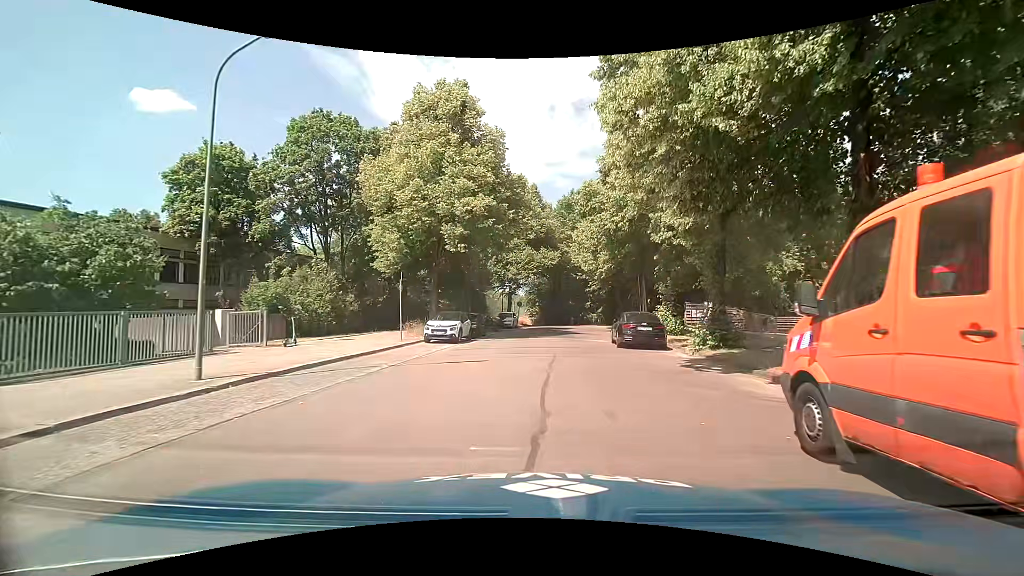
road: residential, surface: asphalt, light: Day
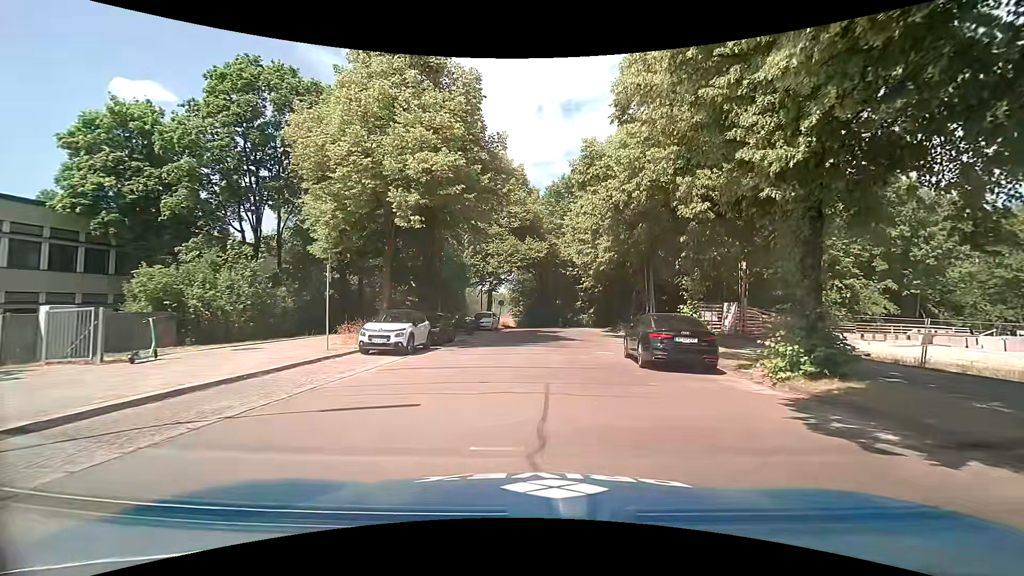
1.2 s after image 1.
(+0.2, +6.8) m; +4°
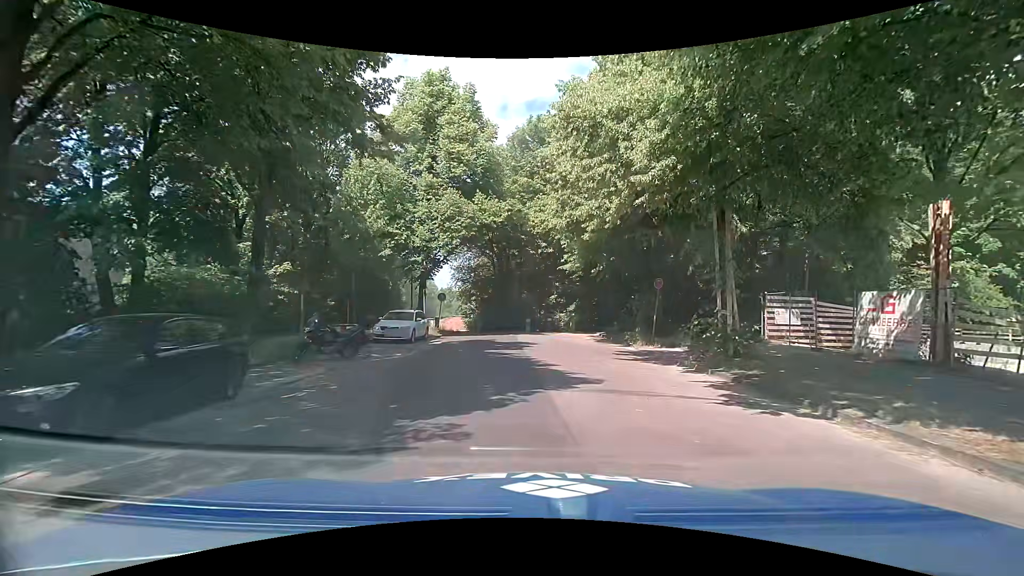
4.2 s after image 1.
(+0.4, +15.5) m; +5°
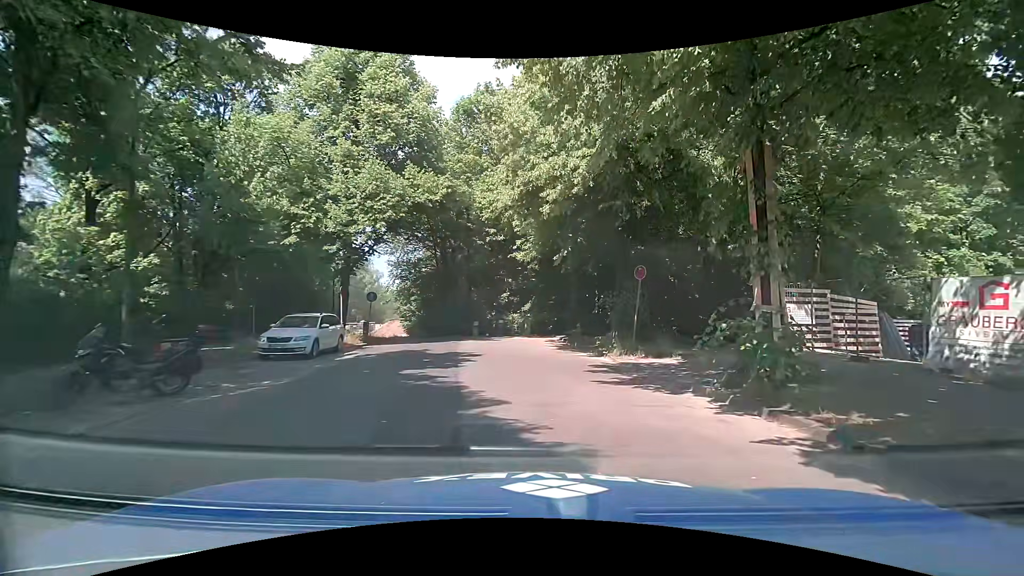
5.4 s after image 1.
(+0.1, +5.2) m; +4°
